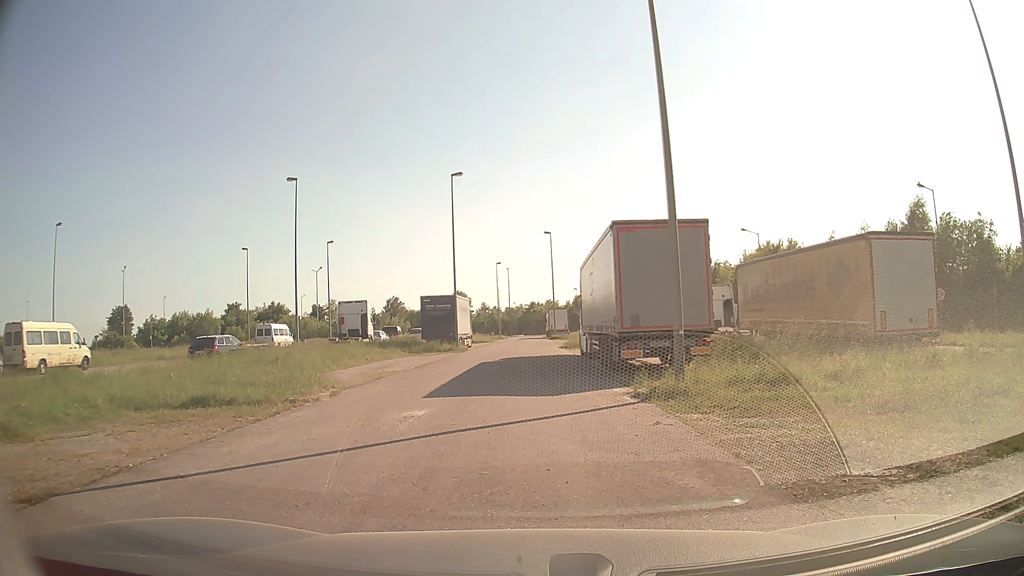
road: service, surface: asphalt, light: Day
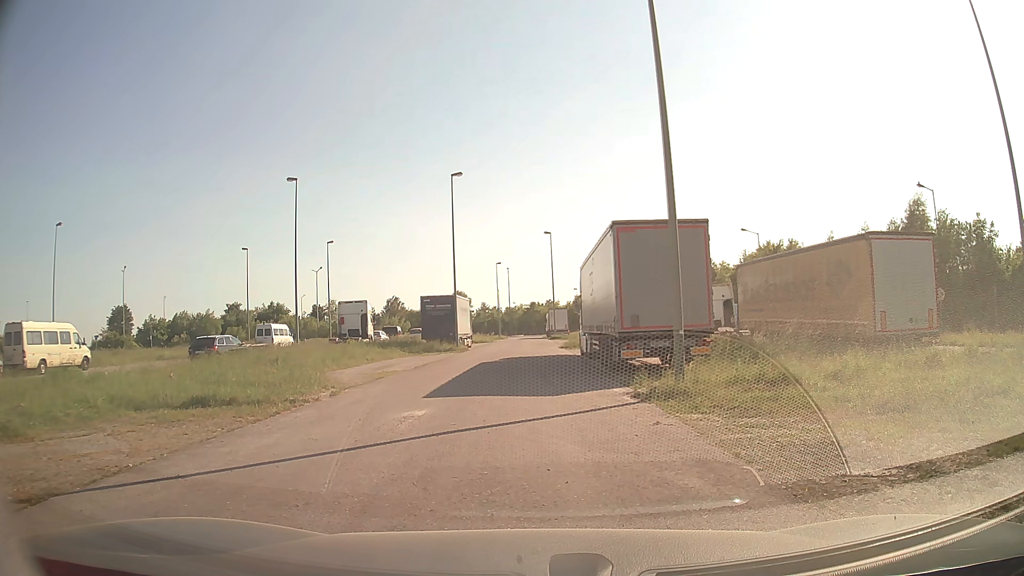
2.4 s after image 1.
(0.0, 0.0) m; 0°
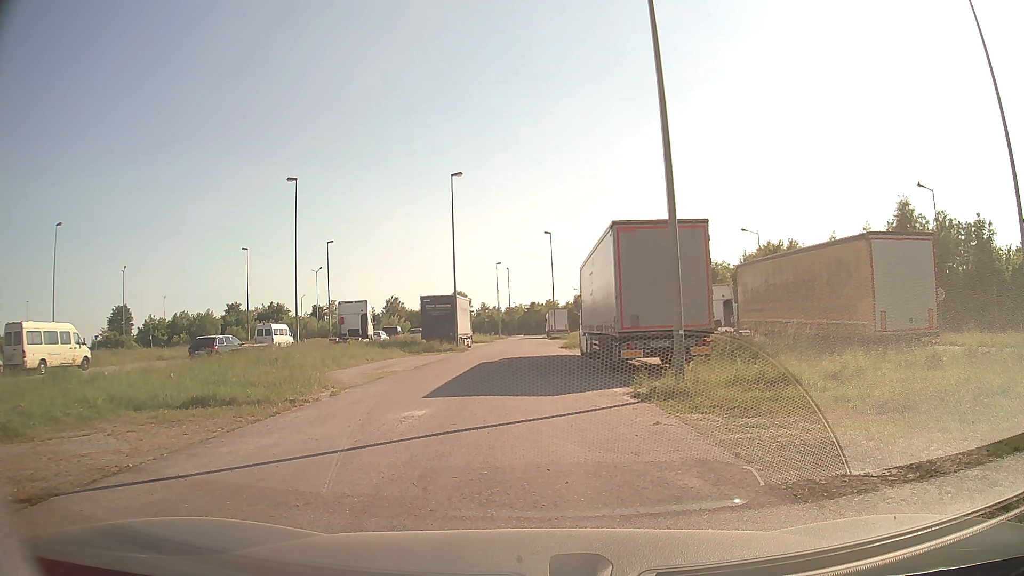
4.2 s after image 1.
(0.0, 0.0) m; 0°
(0, +10) (-1, +20) (-1, +30) (0, +40) (0, +50) (0, +60) (0, +70) (0, +80) (0, +90) (0, +100) m
